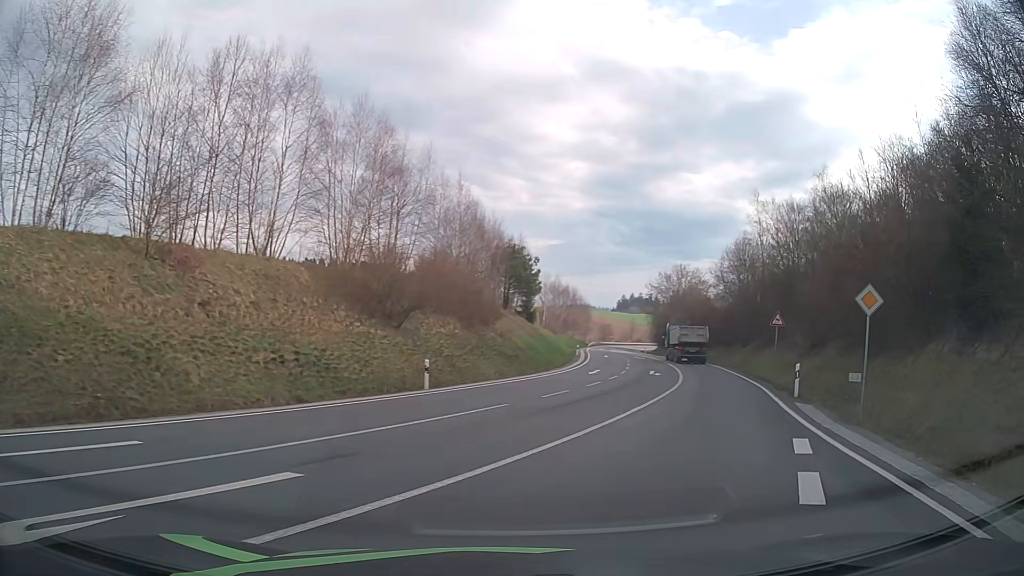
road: secondary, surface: asphalt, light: Day
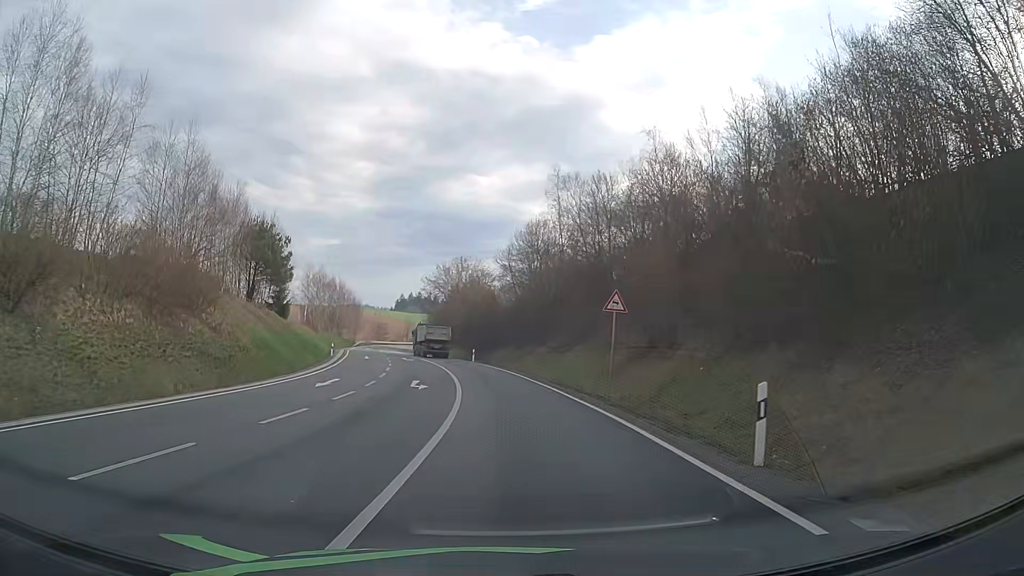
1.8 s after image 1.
(+3.3, +13.5) m; +20°
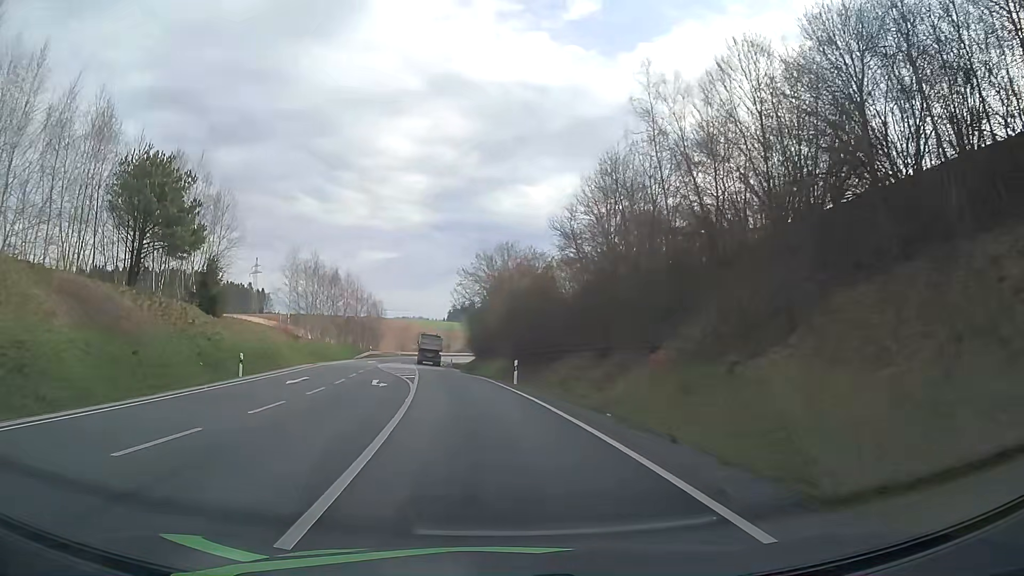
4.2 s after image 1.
(-0.5, +29.6) m; -4°
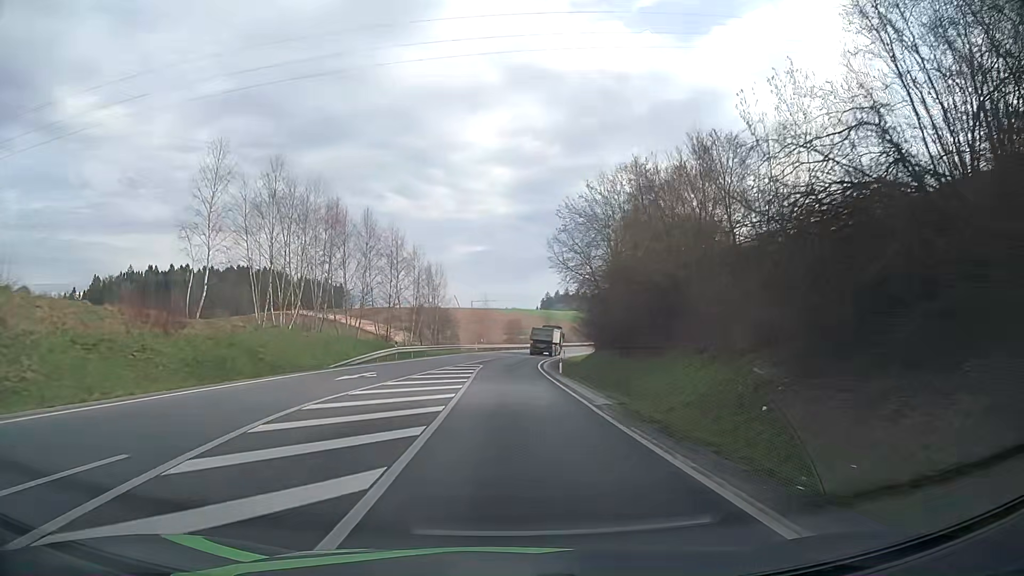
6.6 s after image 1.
(-4.0, +40.9) m; -8°
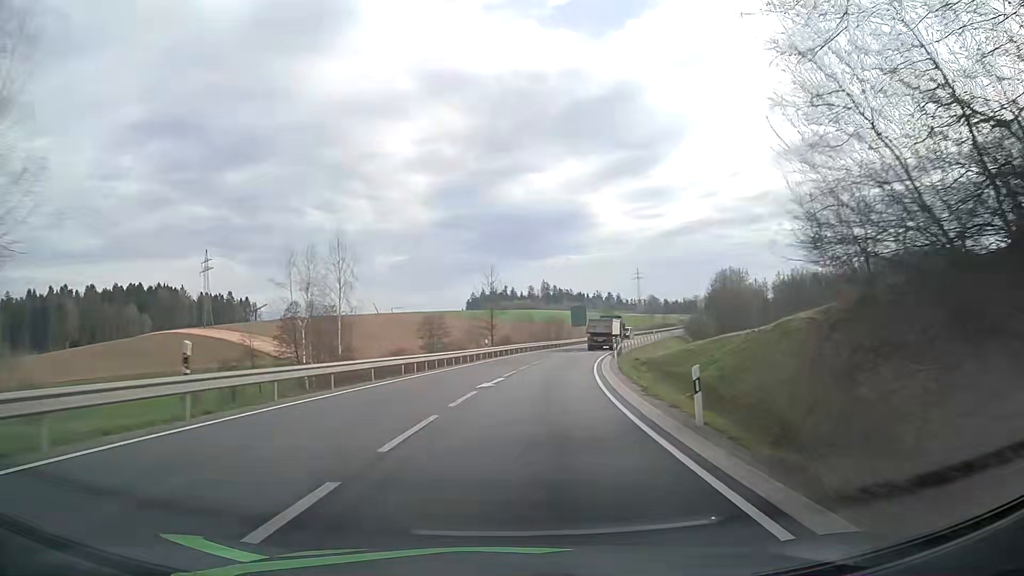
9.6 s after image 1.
(+1.3, +61.1) m; +5°
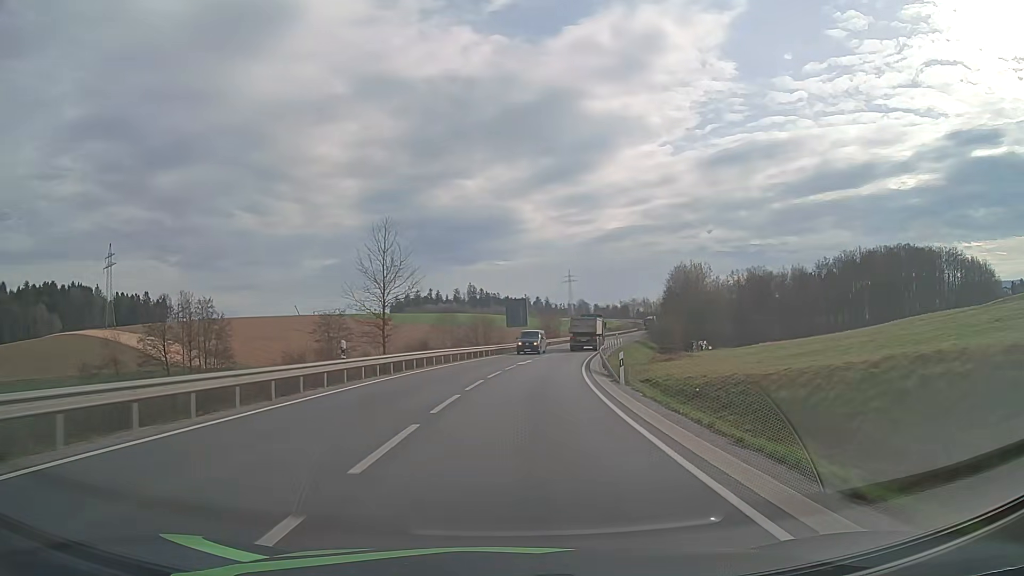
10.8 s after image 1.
(+1.3, +25.3) m; +6°
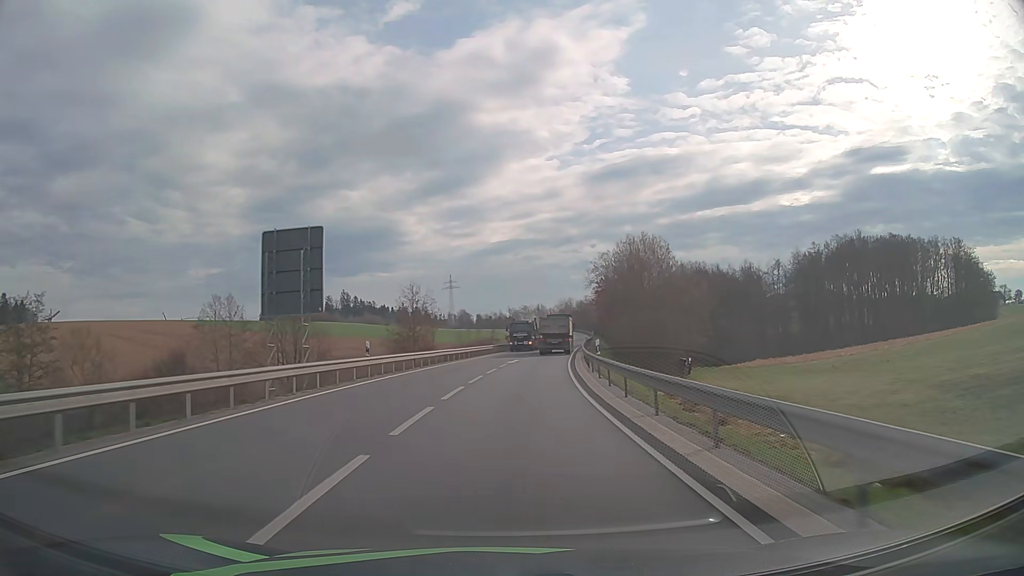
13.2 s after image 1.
(+4.8, +50.9) m; +10°
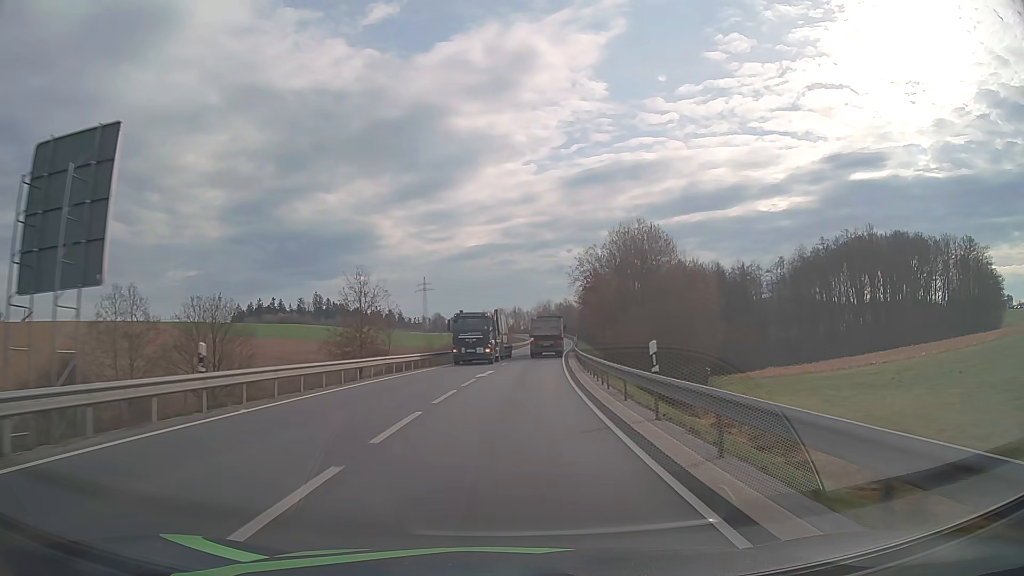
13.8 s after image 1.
(+0.3, +12.9) m; +2°
(0, +10) (0, +20) (+1, +30) (+2, +40) (+2, +50) (+3, +60) (+4, +70) (+5, +80) (+7, +90) (+8, +100) m
